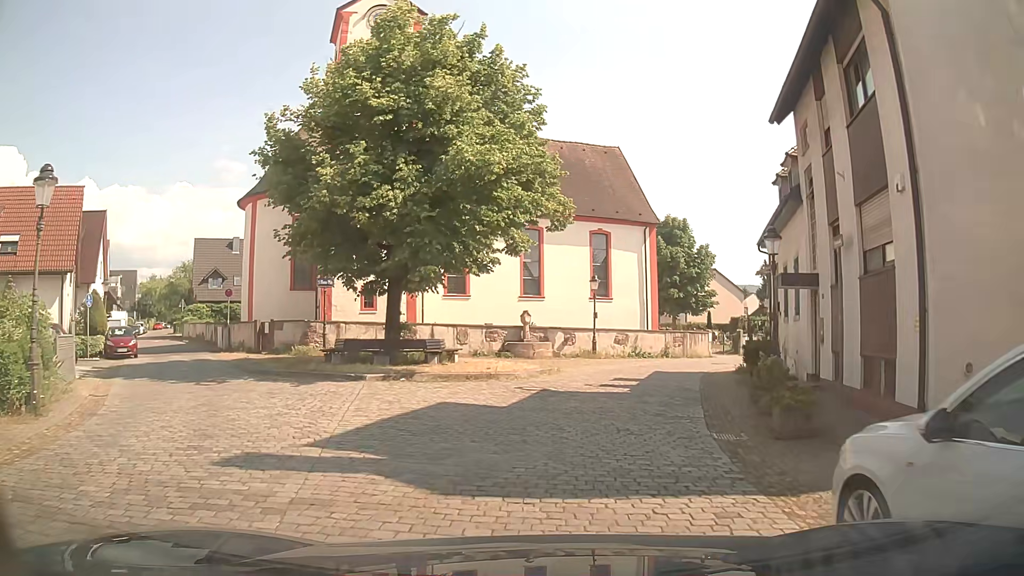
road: residential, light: Day
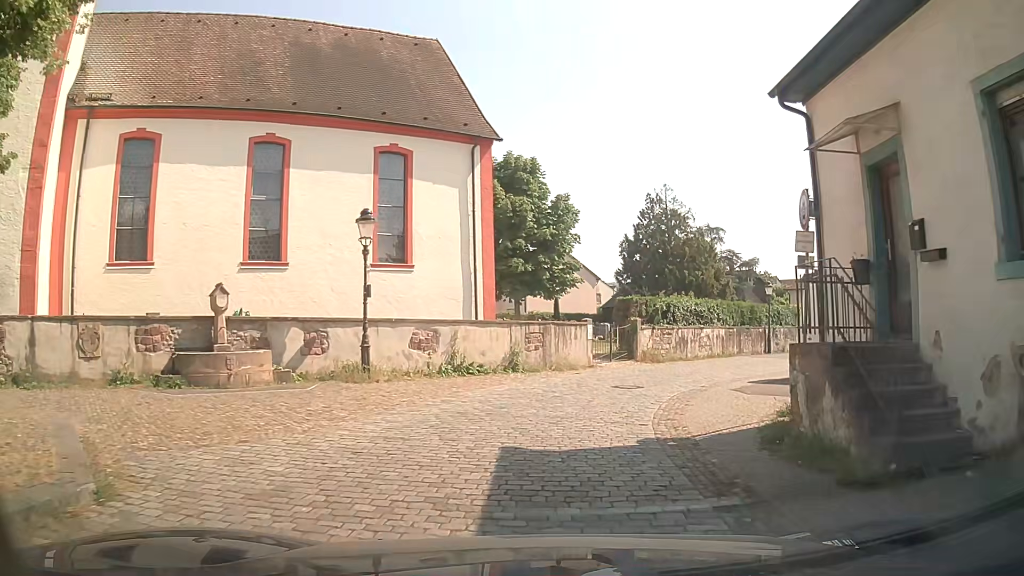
(+2.1, +16.9) m; +12°
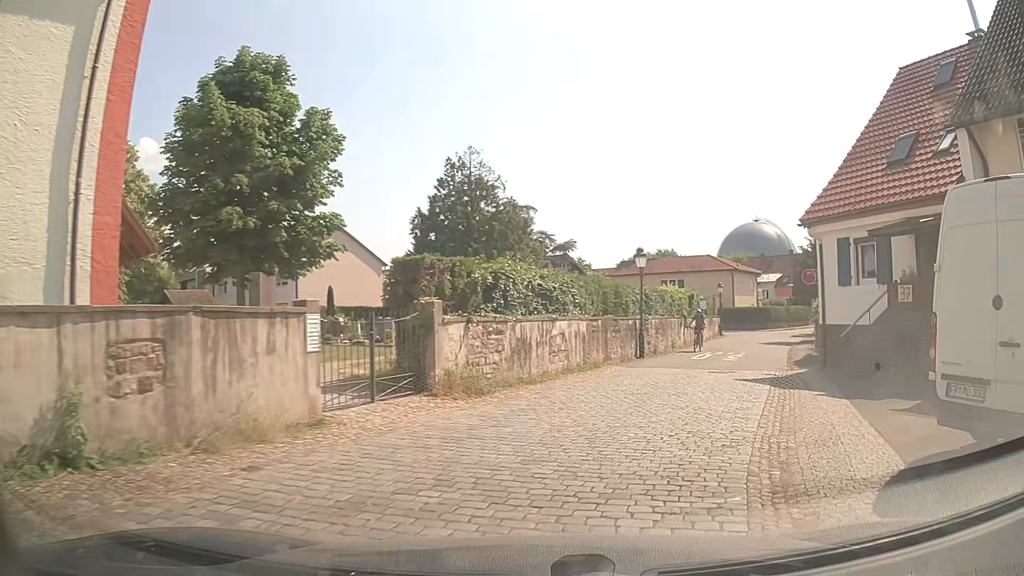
(+1.8, +13.4) m; +18°
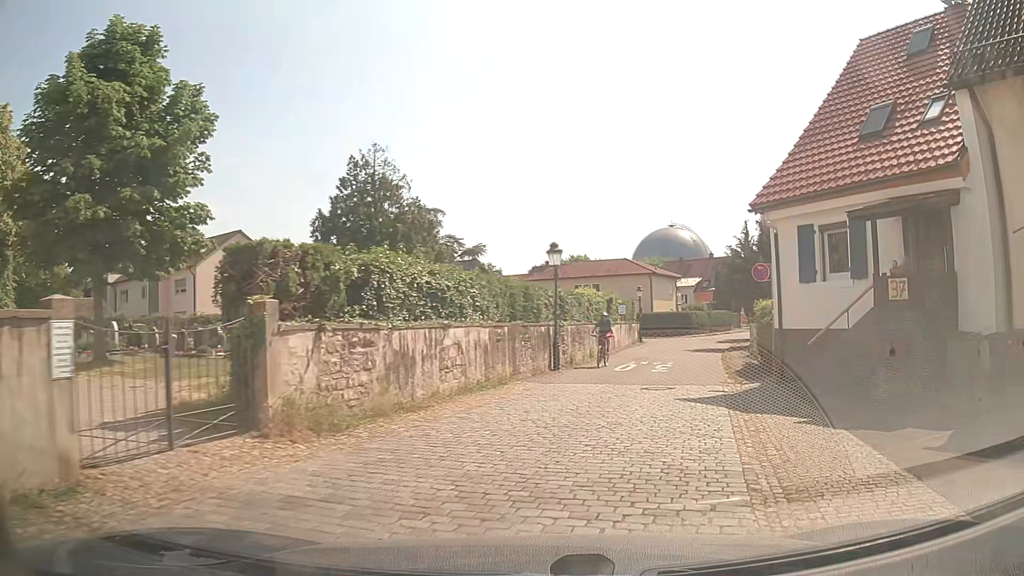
(+0.3, +3.4) m; +10°
